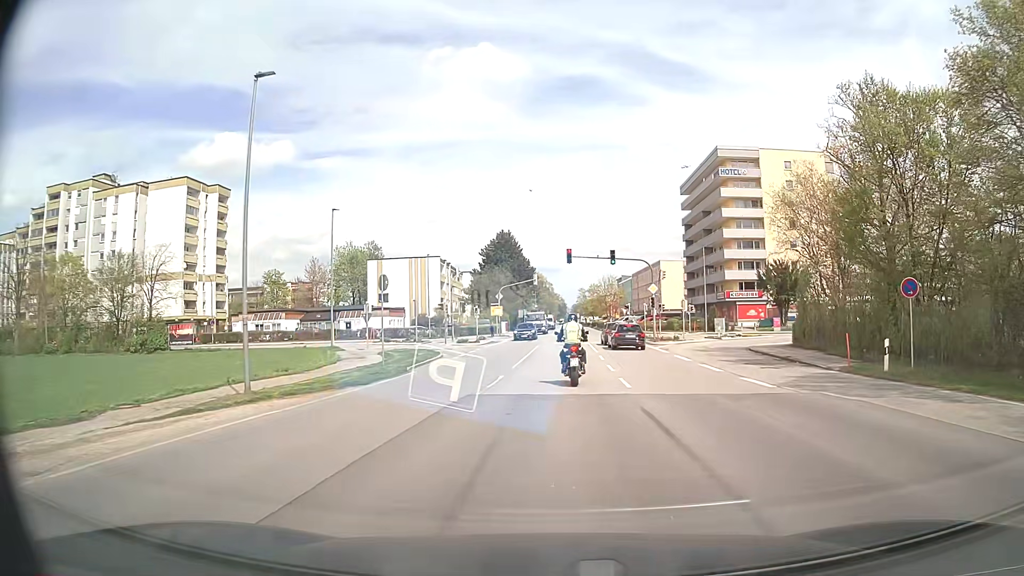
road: secondary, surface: asphalt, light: Day
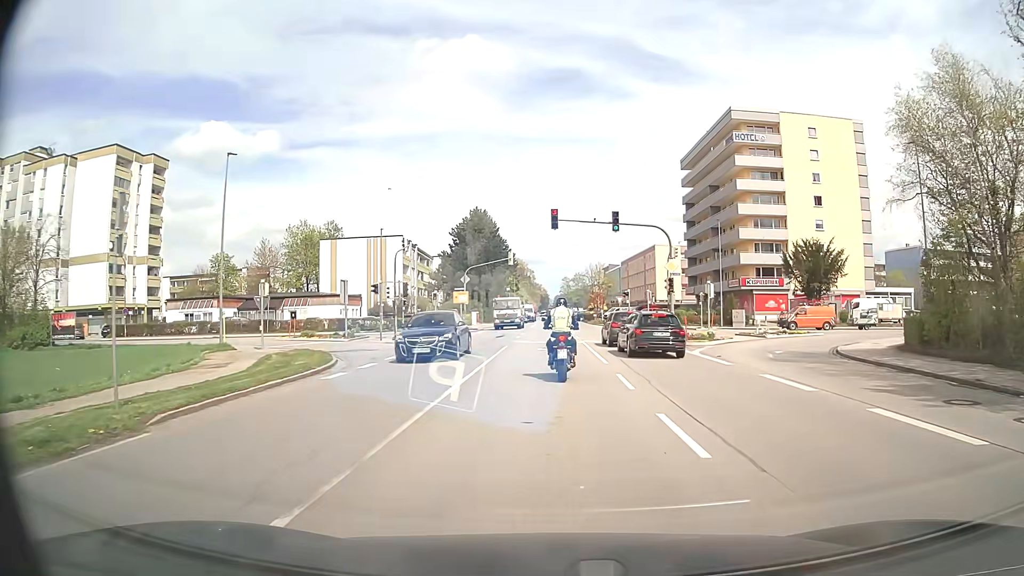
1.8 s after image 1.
(+0.3, +14.8) m; +2°
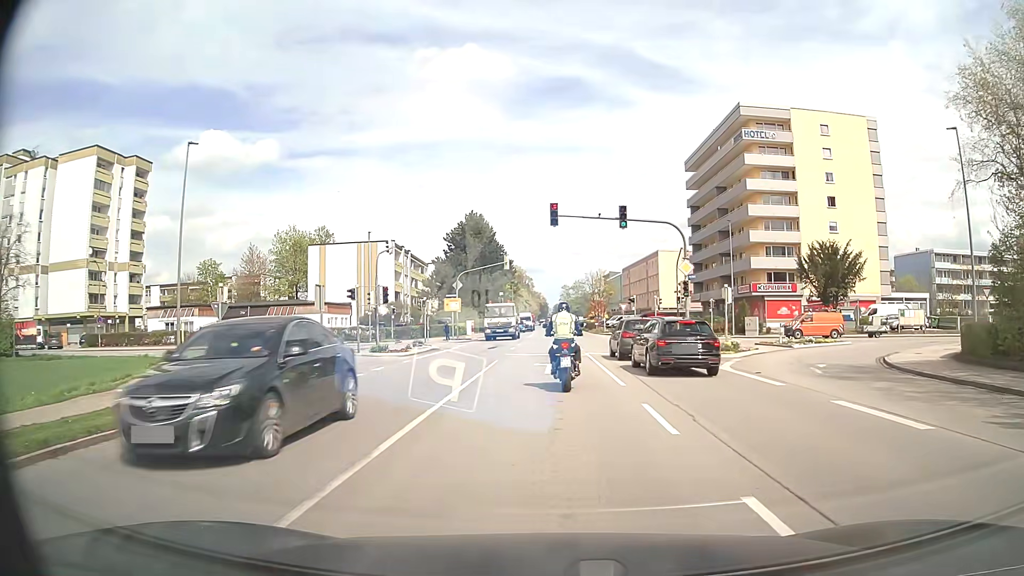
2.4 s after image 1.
(0.0, +4.3) m; 0°
(0, +10) (0, +20) (0, +30) (-1, +40) (-8, +46) (-18, +48) (-28, +46) (-38, +44) (-48, +42) (-57, +40) m
